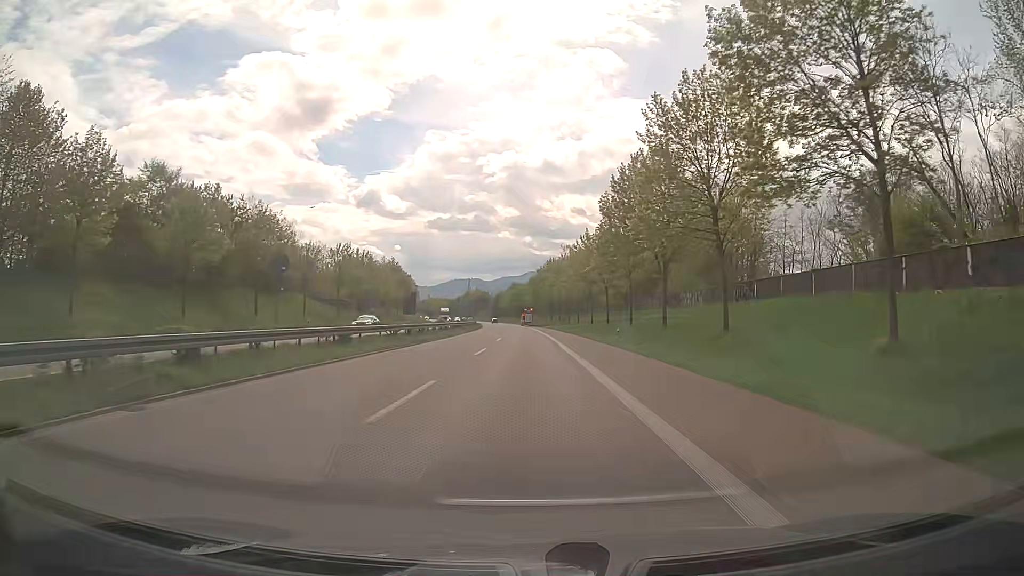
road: trunk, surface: asphalt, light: Day
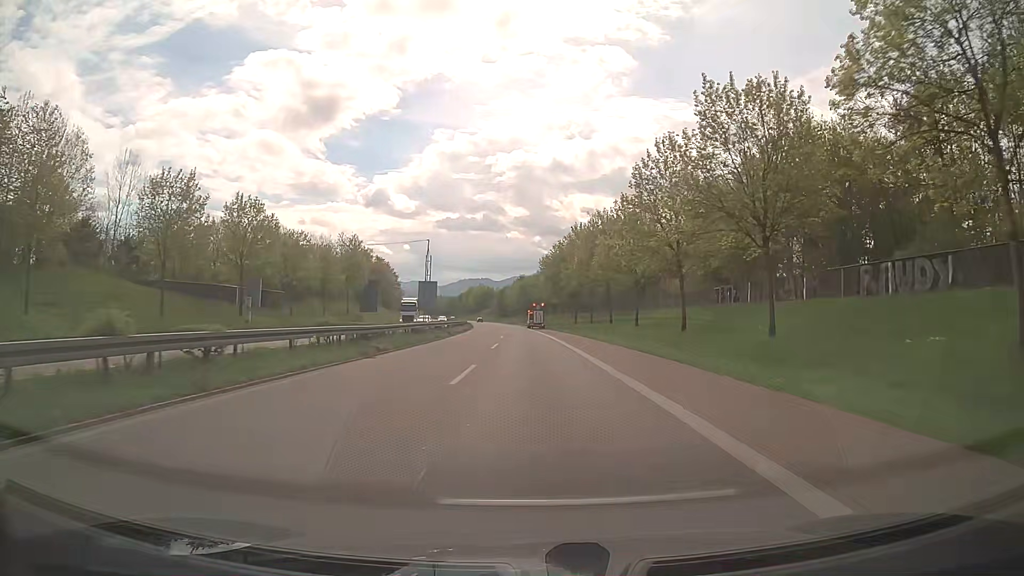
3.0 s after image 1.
(-0.3, +46.5) m; -1°
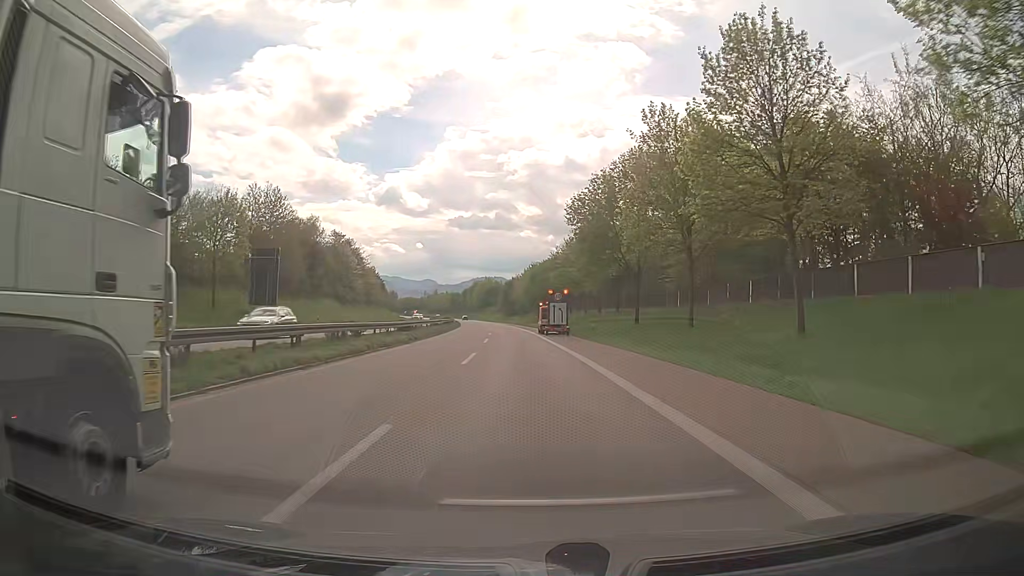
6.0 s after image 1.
(-0.1, +45.9) m; -1°
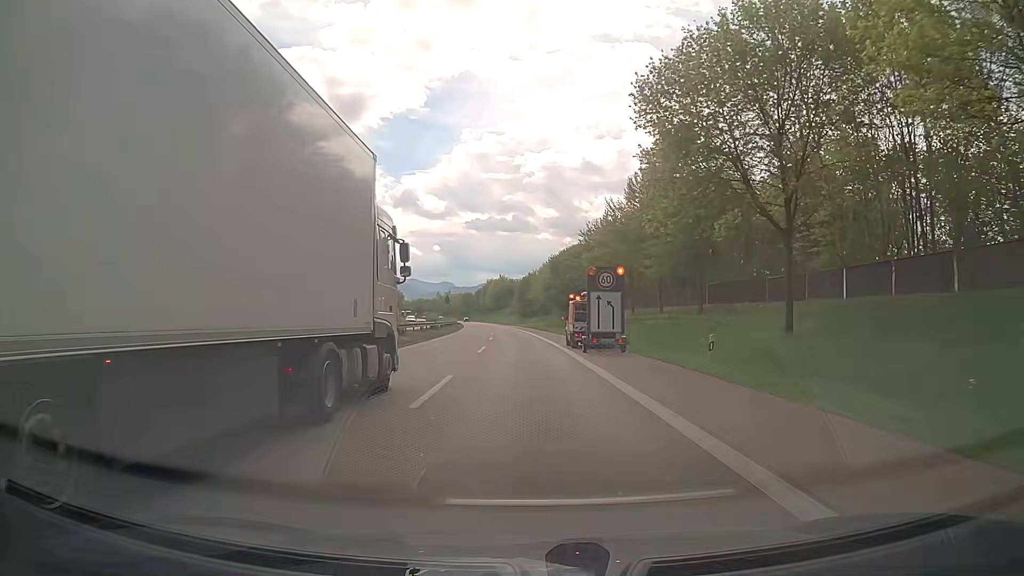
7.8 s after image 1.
(-0.2, +26.6) m; -1°
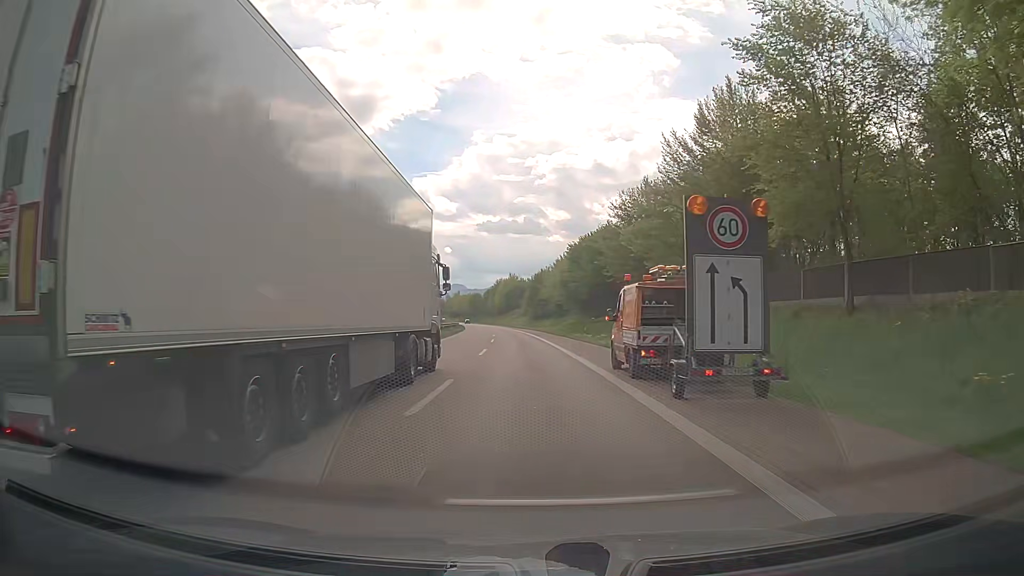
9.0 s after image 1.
(-0.2, +18.0) m; -1°
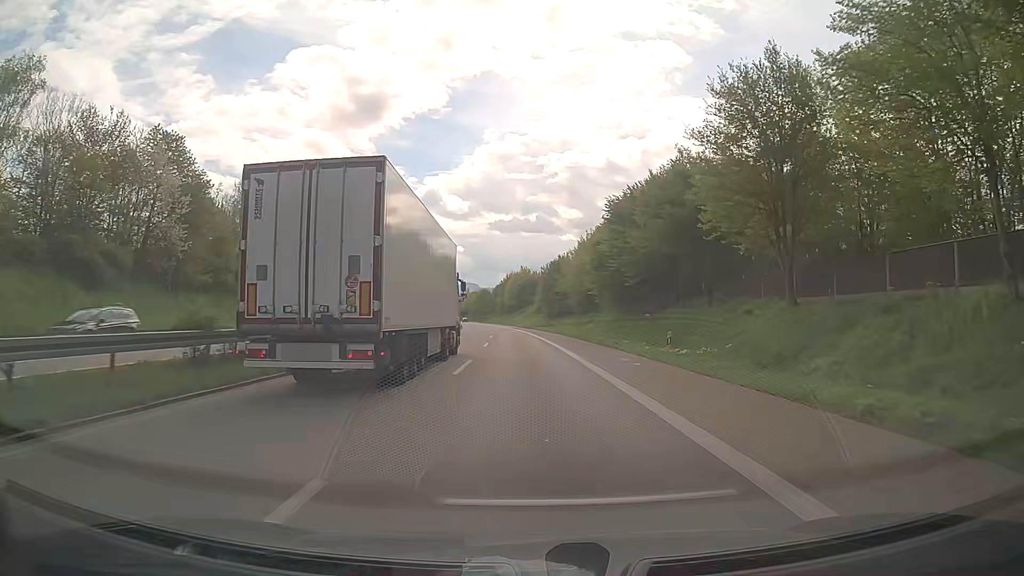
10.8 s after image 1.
(-0.2, +27.4) m; -1°
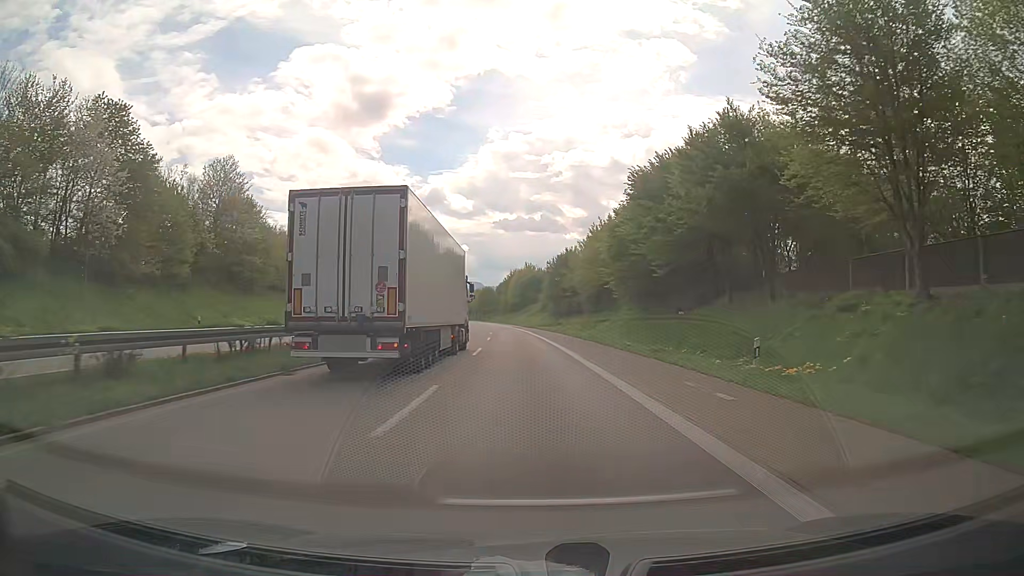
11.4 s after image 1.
(0.0, +9.2) m; 0°
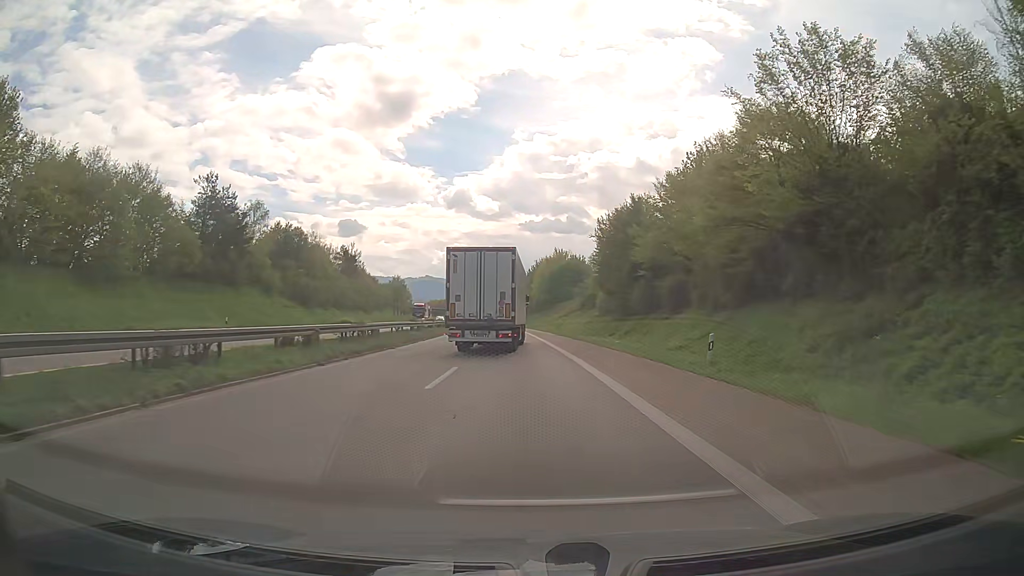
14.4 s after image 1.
(-0.9, +46.4) m; -2°
(0, +10) (0, +20) (0, +30) (-1, +40) (-1, +50) (-2, +60) (-2, +70) (-3, +80) (-4, +90) (-5, +100) m
